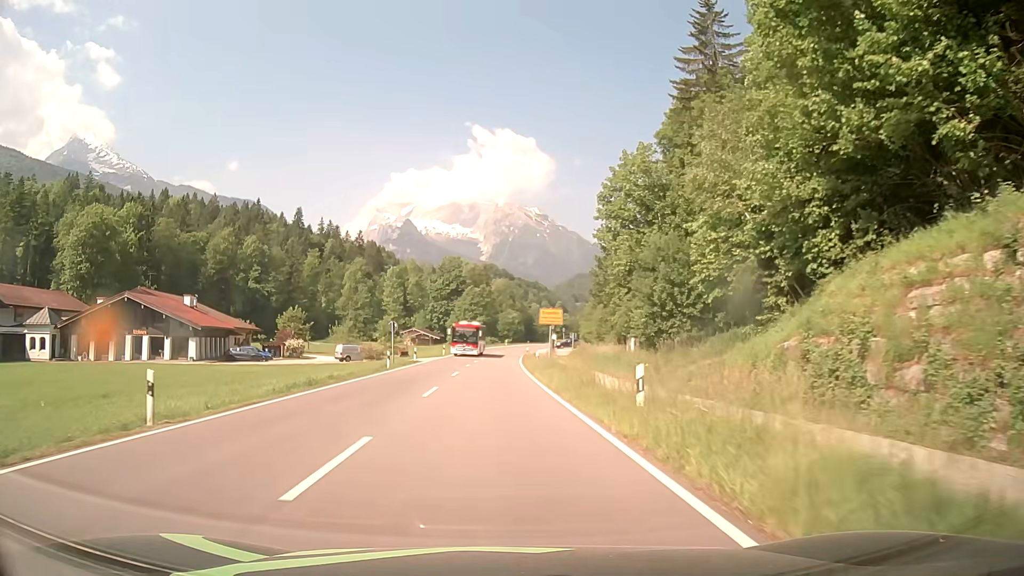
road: primary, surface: asphalt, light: Day
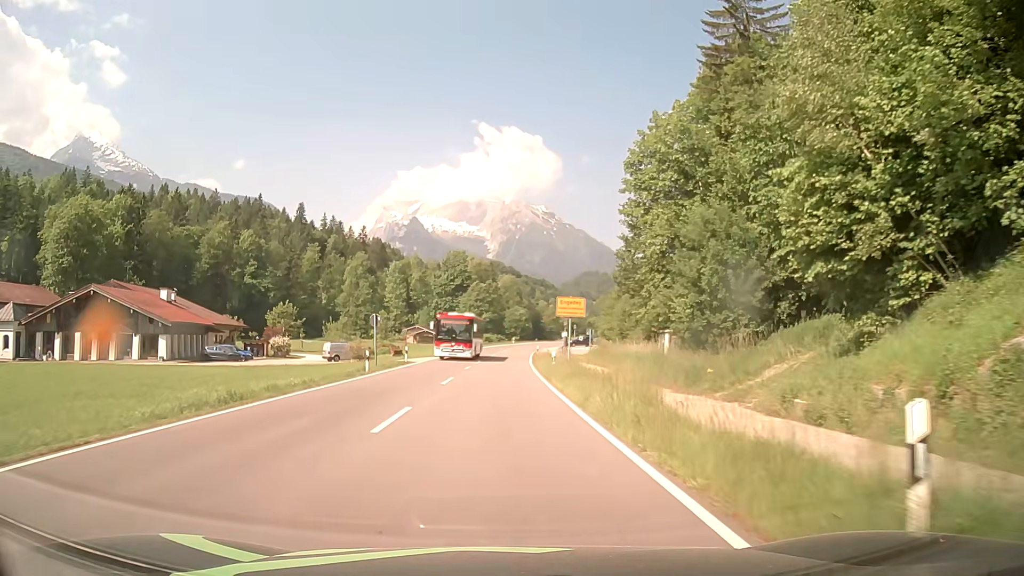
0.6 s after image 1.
(0.0, +7.7) m; -1°
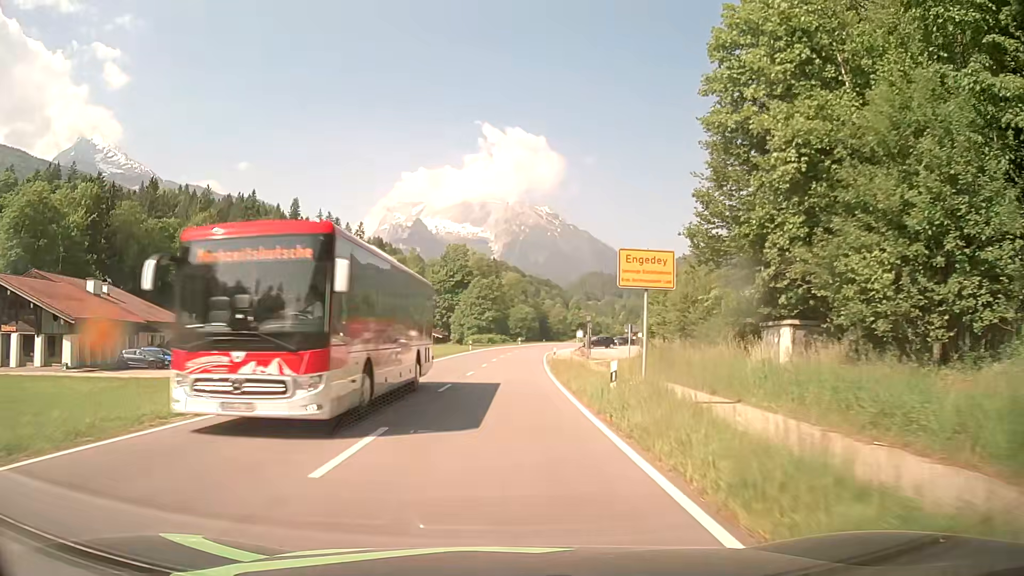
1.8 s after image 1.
(0.0, +15.6) m; 0°
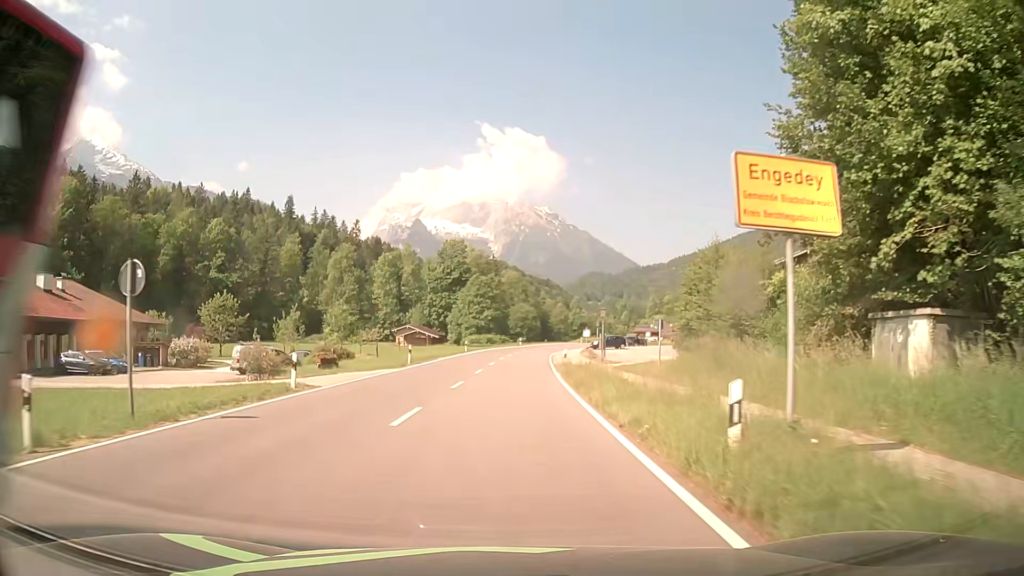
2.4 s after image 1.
(0.0, +7.8) m; 0°
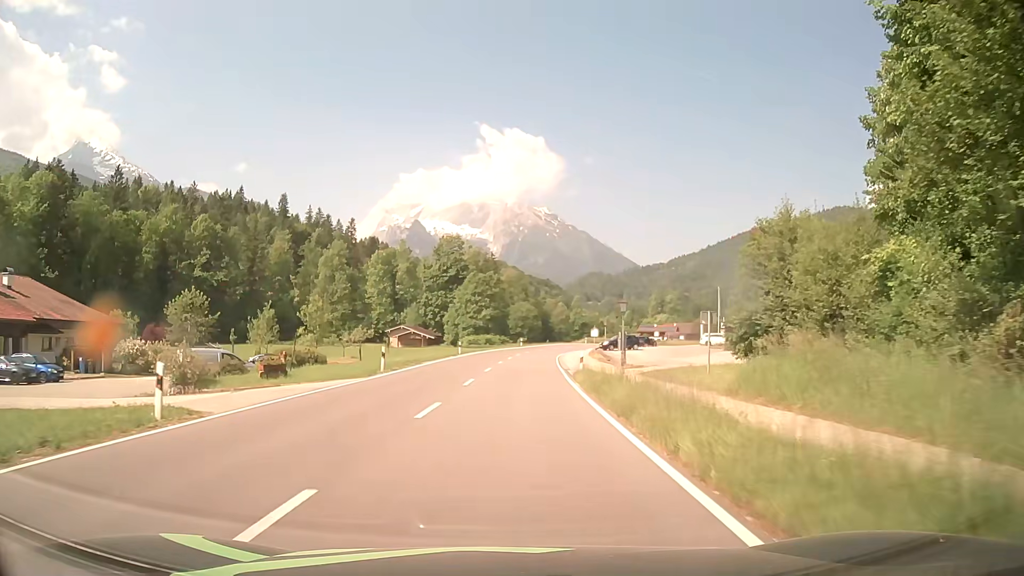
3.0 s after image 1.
(0.0, +7.8) m; 0°
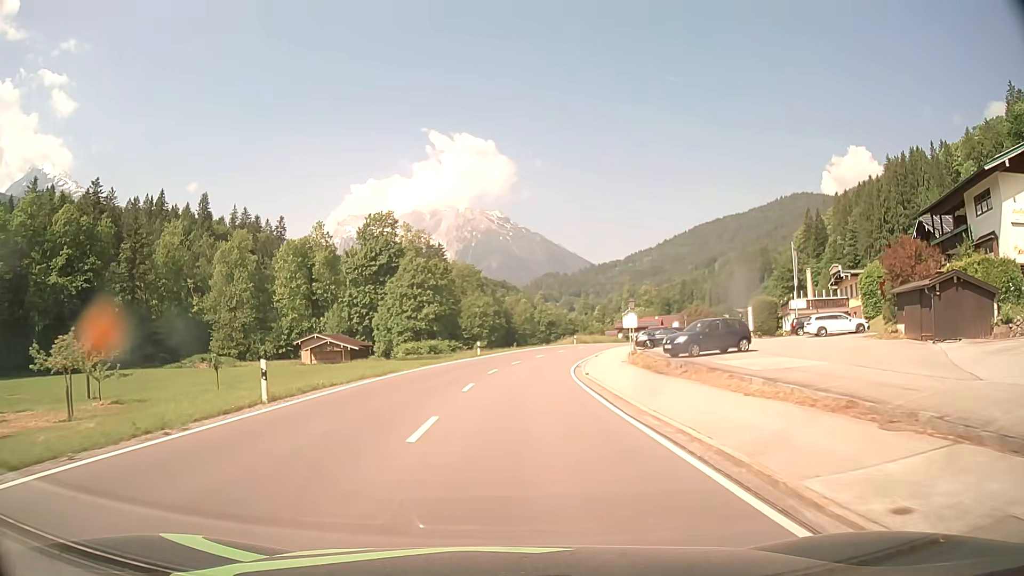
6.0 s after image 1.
(+1.3, +38.8) m; +4°
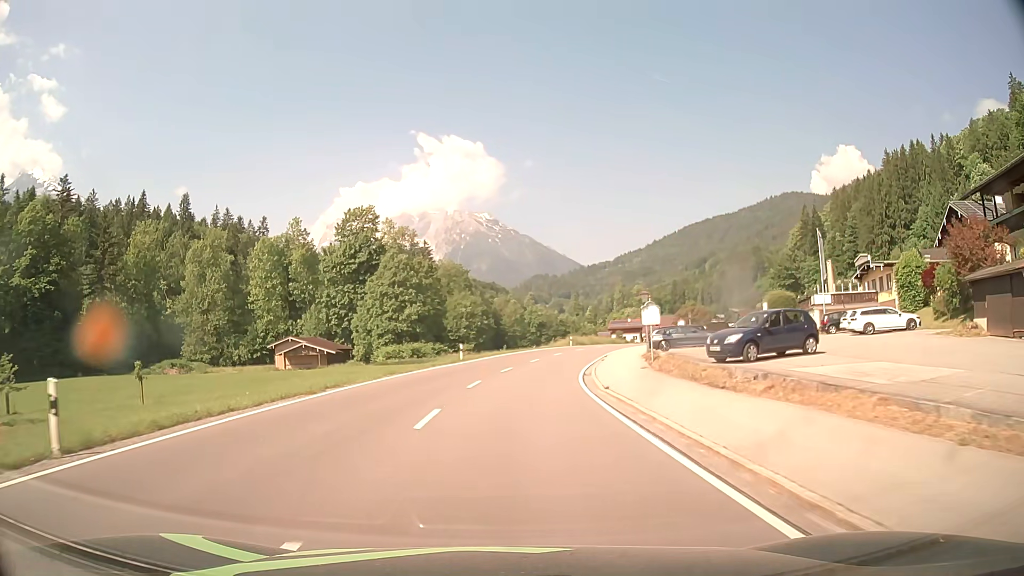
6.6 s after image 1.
(0.0, +7.7) m; +1°
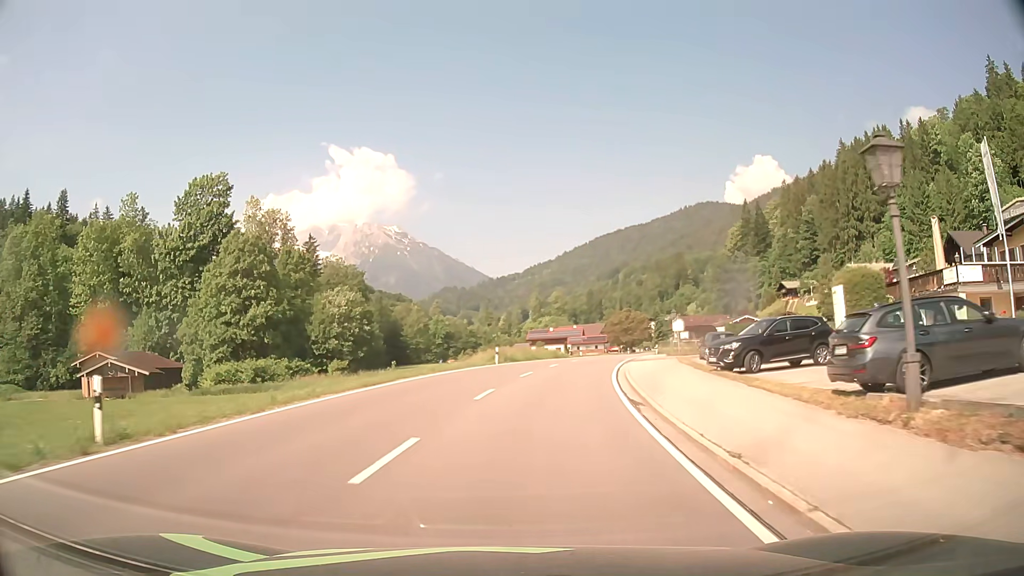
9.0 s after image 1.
(+1.8, +30.9) m; +8°
(0, +10) (+1, +20) (+3, +30) (+5, +40) (+7, +49) (+10, +59) (+13, +69) (+16, +78) (+19, +88) (+22, +97) m
